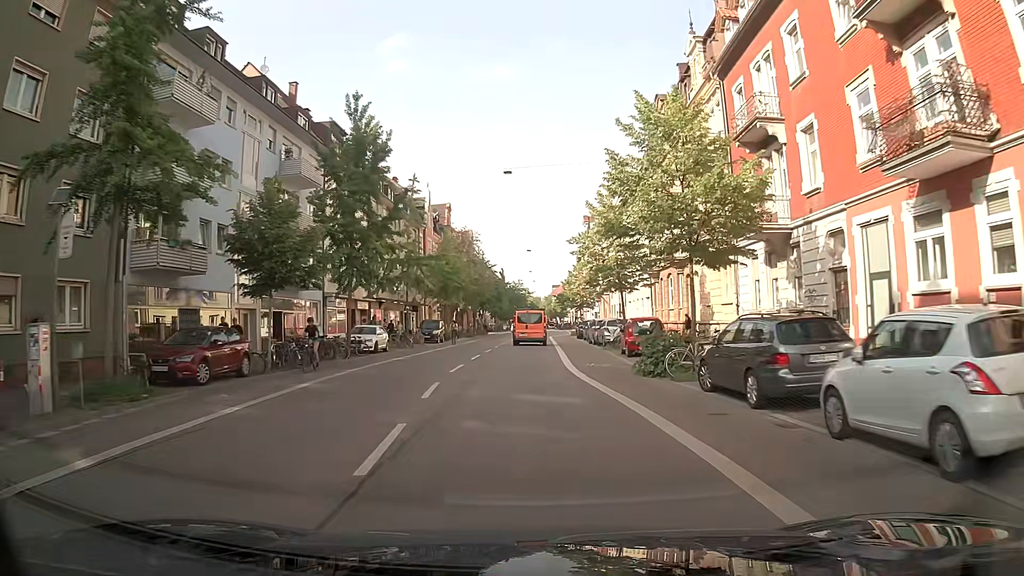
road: secondary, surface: asphalt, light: Day
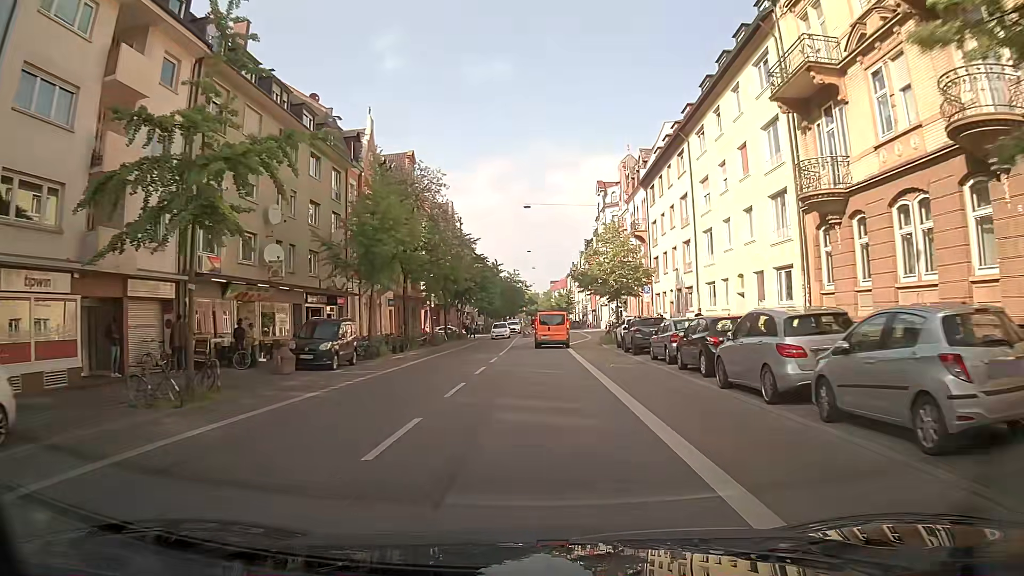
(-0.2, +29.0) m; +1°
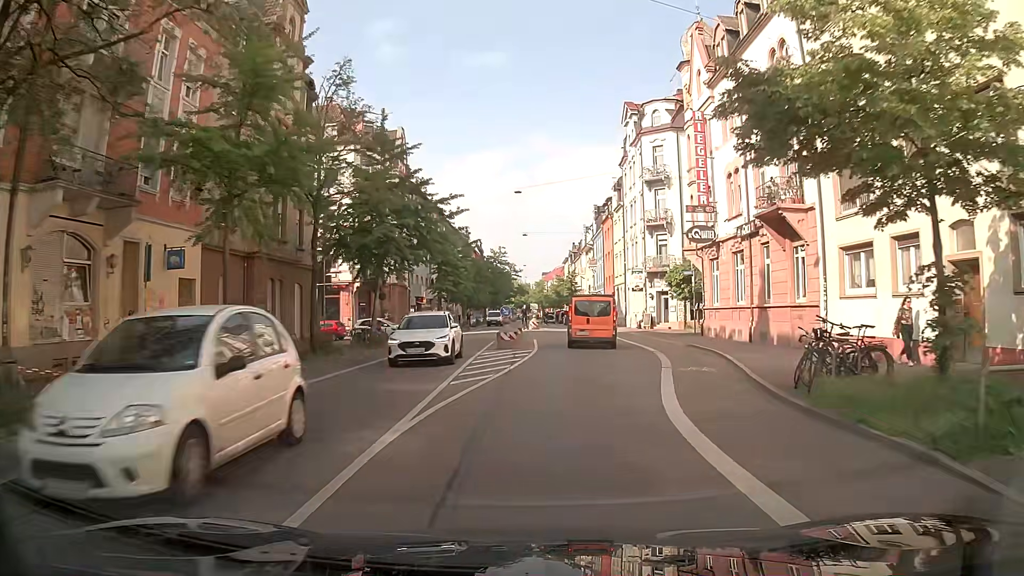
(-0.3, +33.2) m; -1°
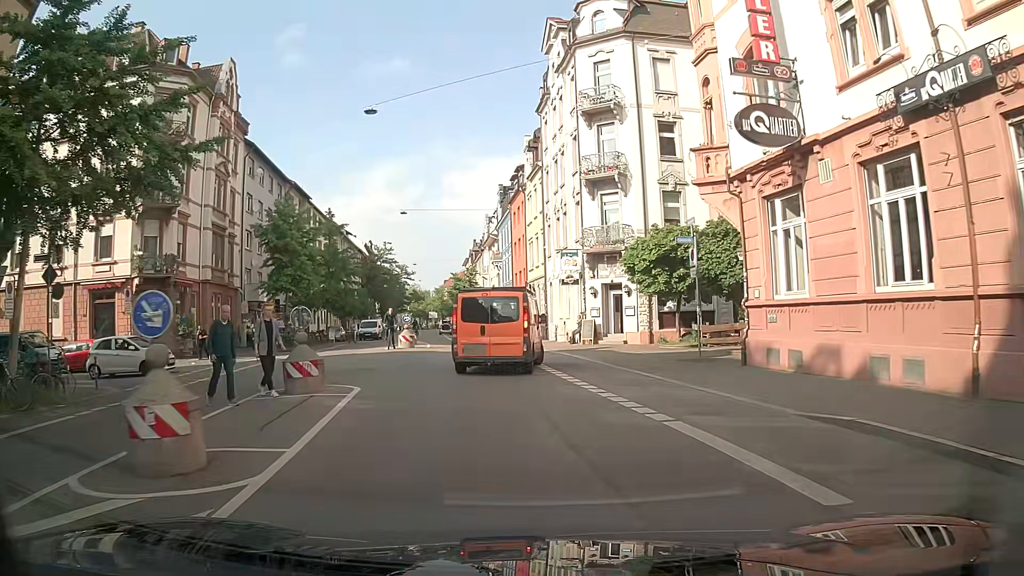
(+1.6, +19.7) m; +9°
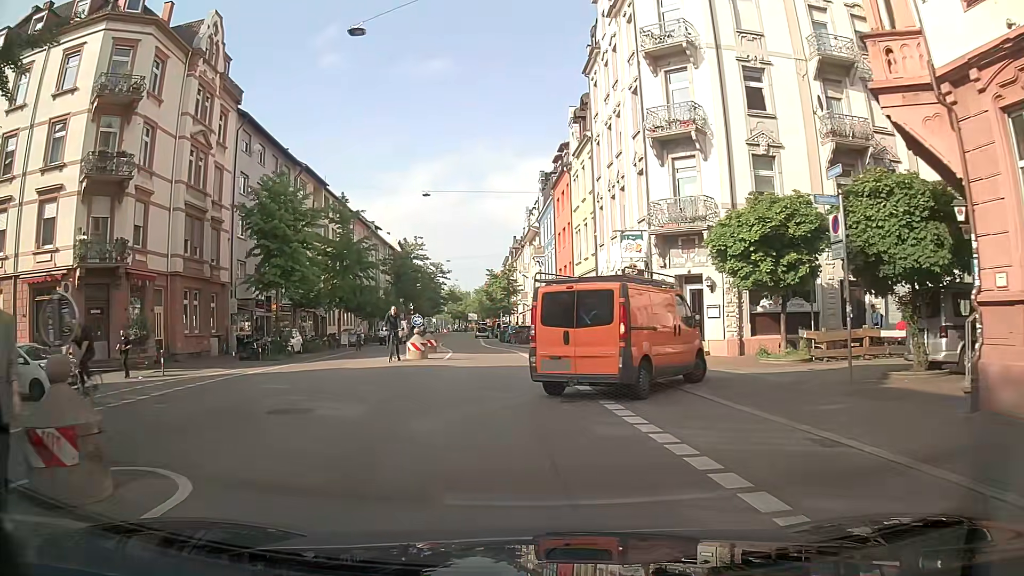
(-0.4, +8.1) m; -8°
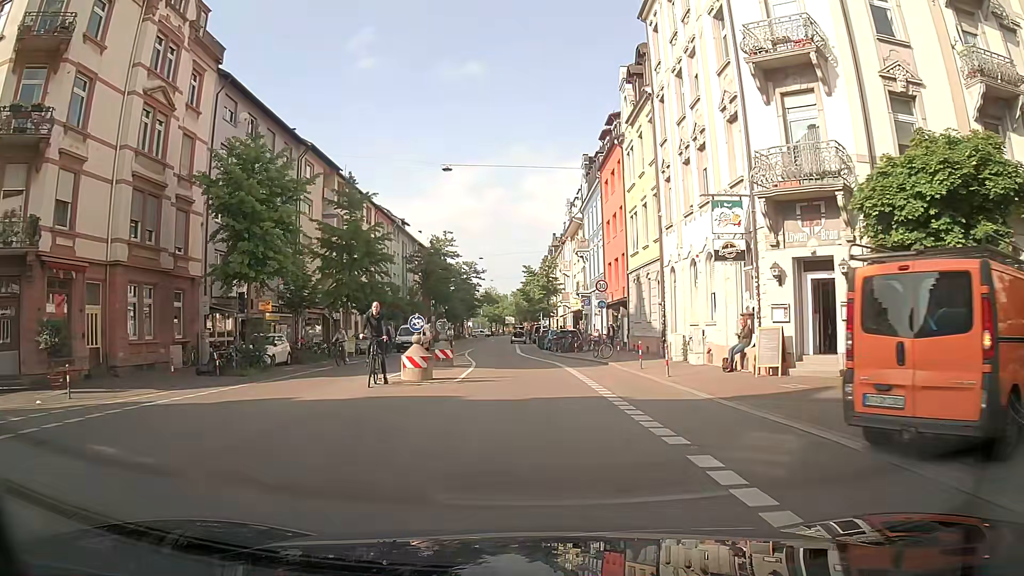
(+0.1, +8.3) m; 0°
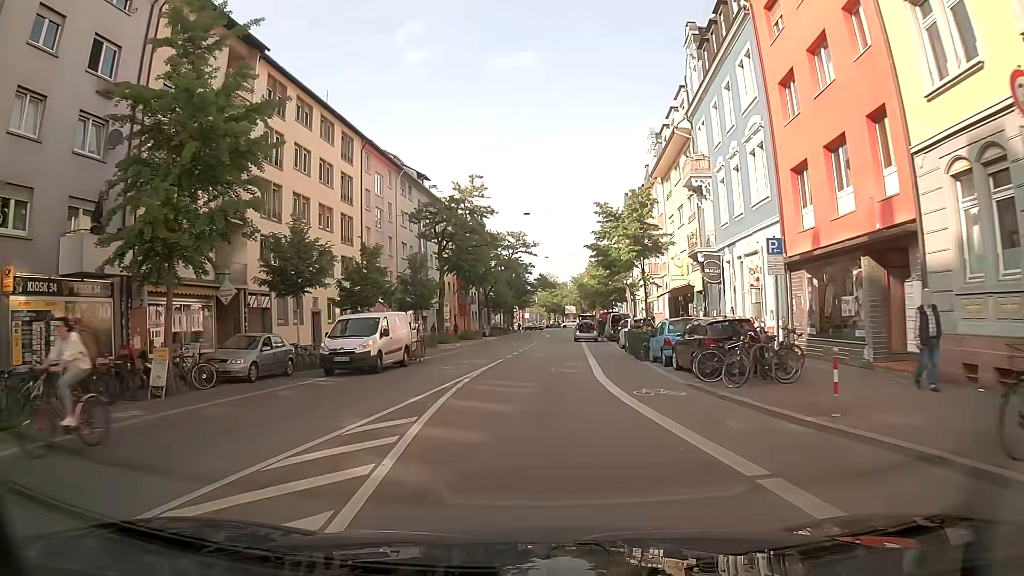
(-0.6, +26.4) m; -4°
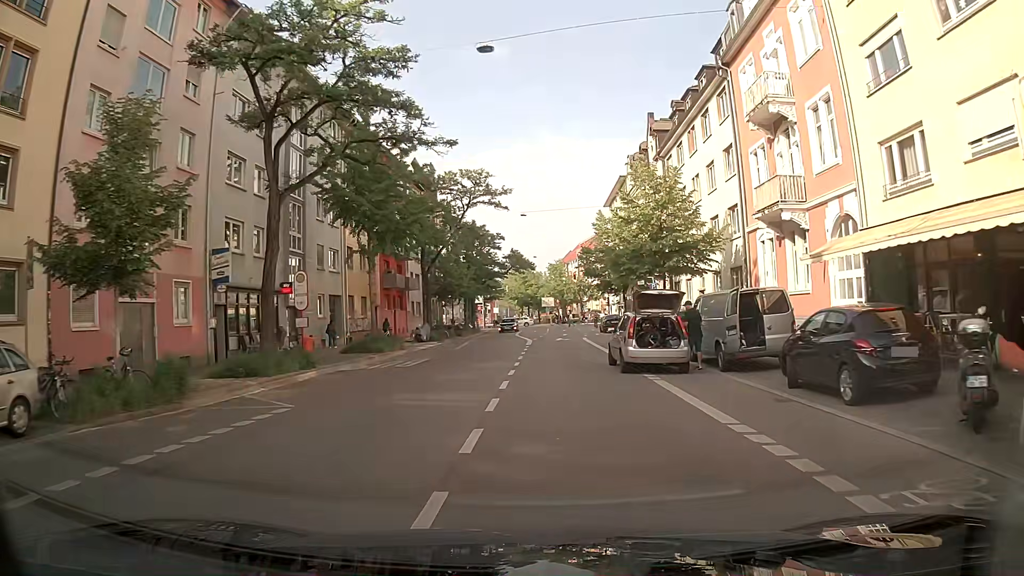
(-0.1, +31.6) m; +2°
